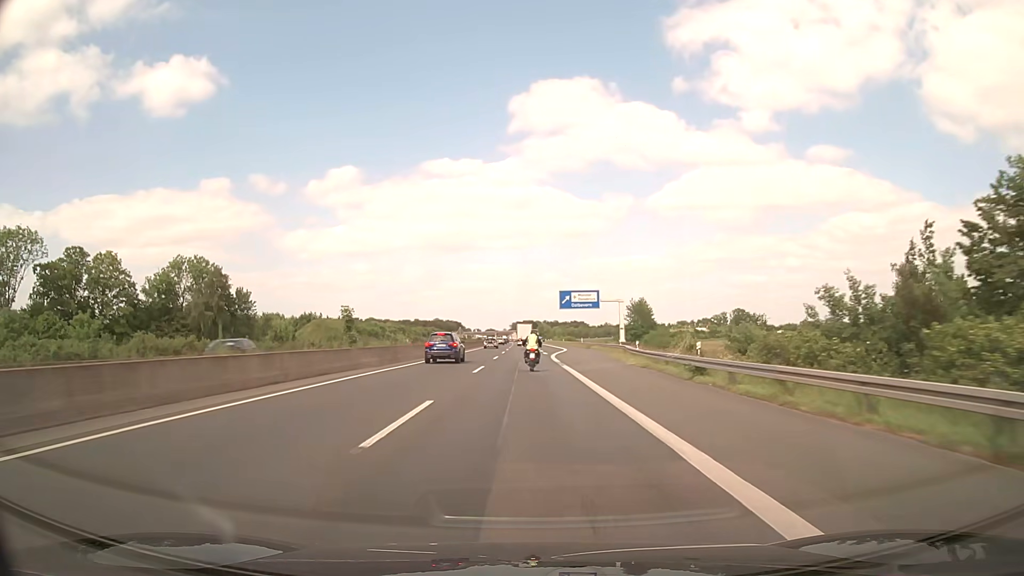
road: motorway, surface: asphalt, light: Day
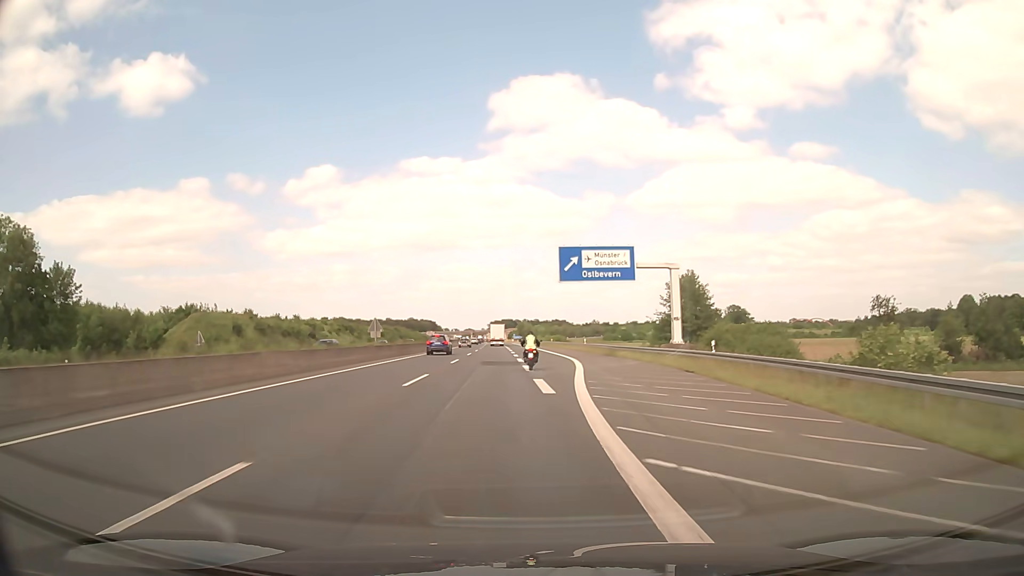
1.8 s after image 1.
(+0.5, +43.5) m; +2°
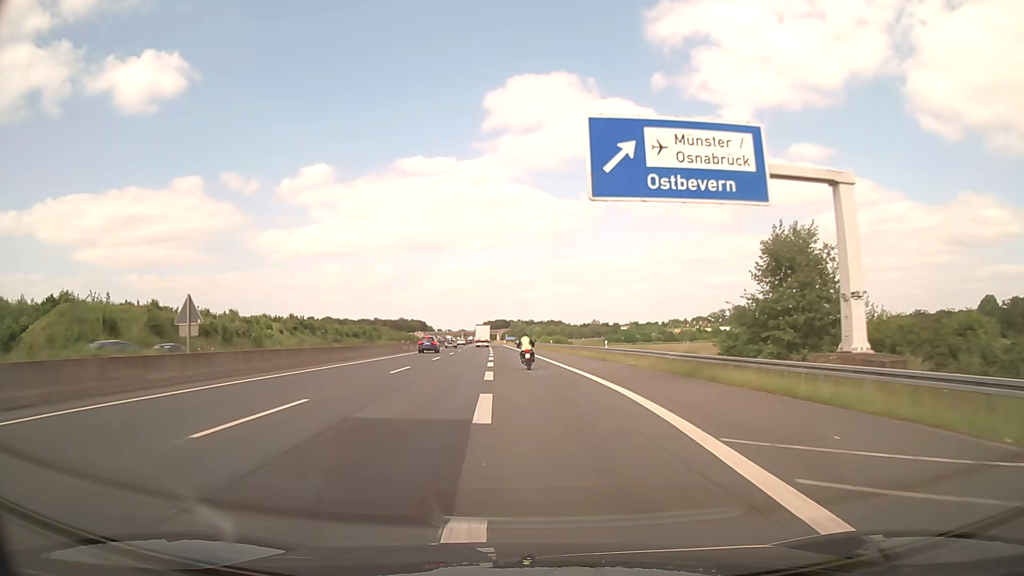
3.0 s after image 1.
(+0.3, +28.7) m; +1°
(0, +10) (0, +20) (0, +30) (-1, +40) (-1, +50) (-2, +60) (-2, +70) (-3, +80) (-3, +90) (-4, +100) m
